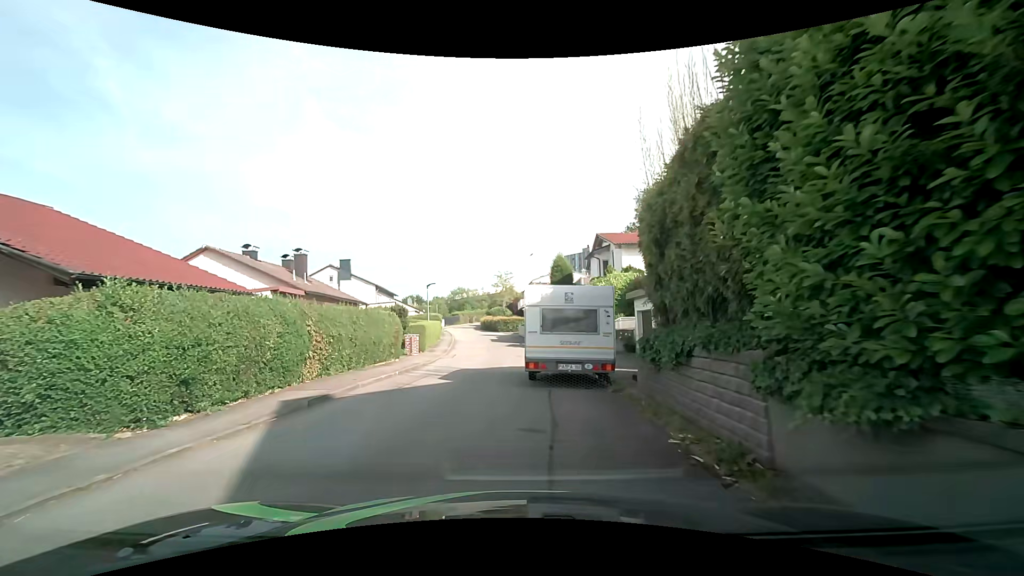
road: residential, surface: asphalt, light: Day
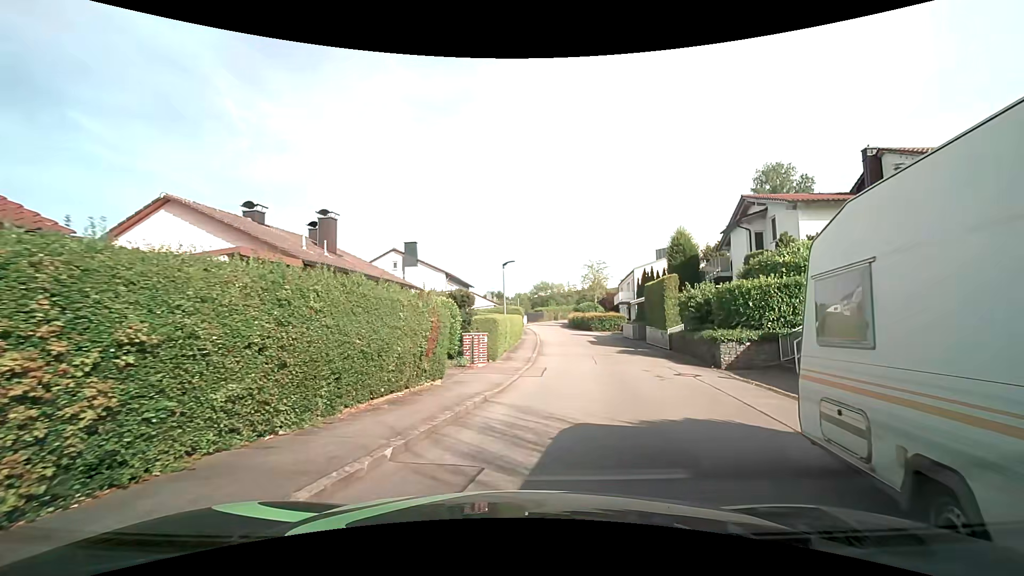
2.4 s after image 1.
(-1.5, +10.3) m; -11°
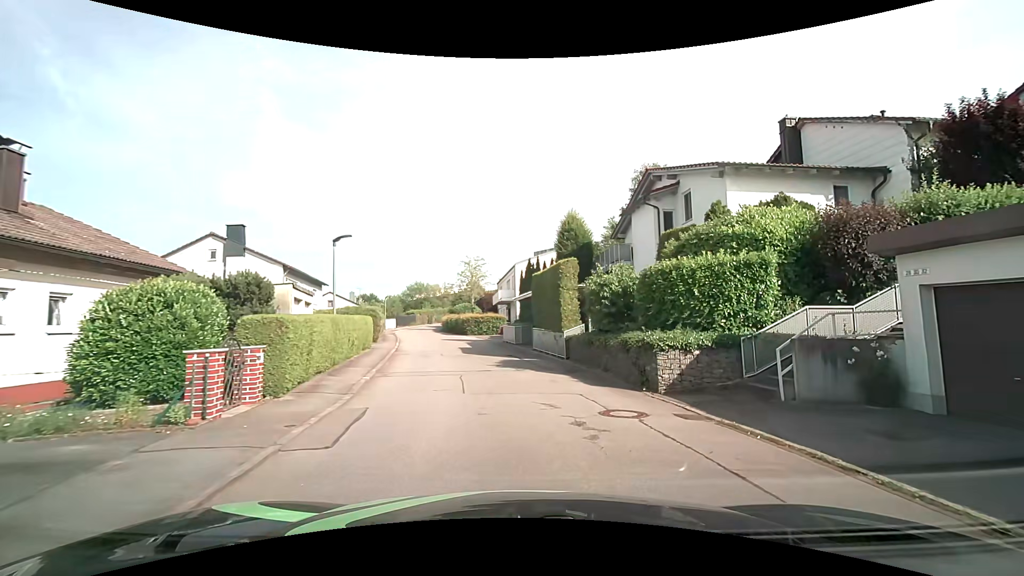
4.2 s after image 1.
(+0.9, +7.2) m; +14°
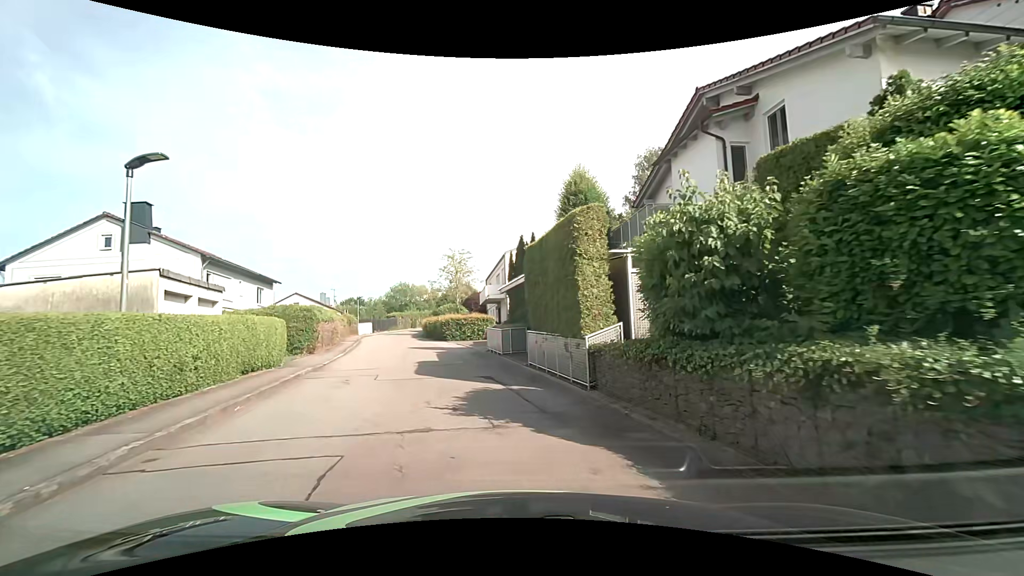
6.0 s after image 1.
(+0.2, +8.4) m; +1°
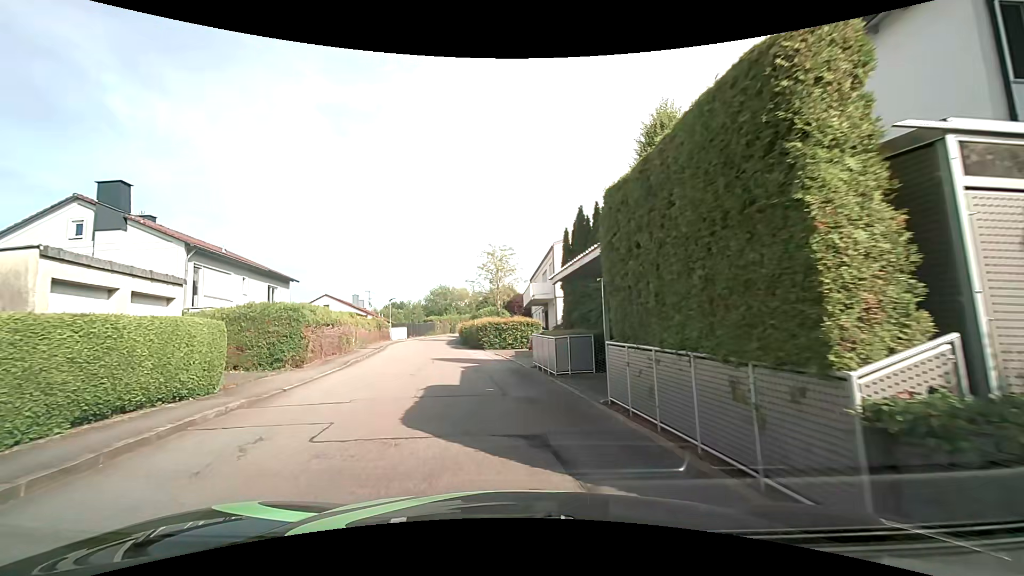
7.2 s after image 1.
(-0.3, +6.4) m; -5°
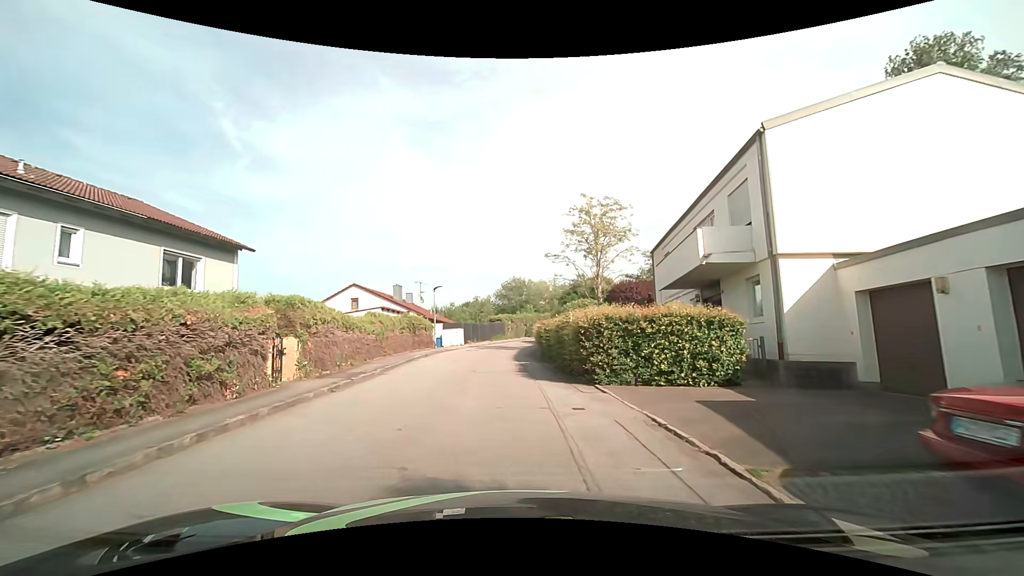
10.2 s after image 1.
(-1.5, +17.8) m; -9°
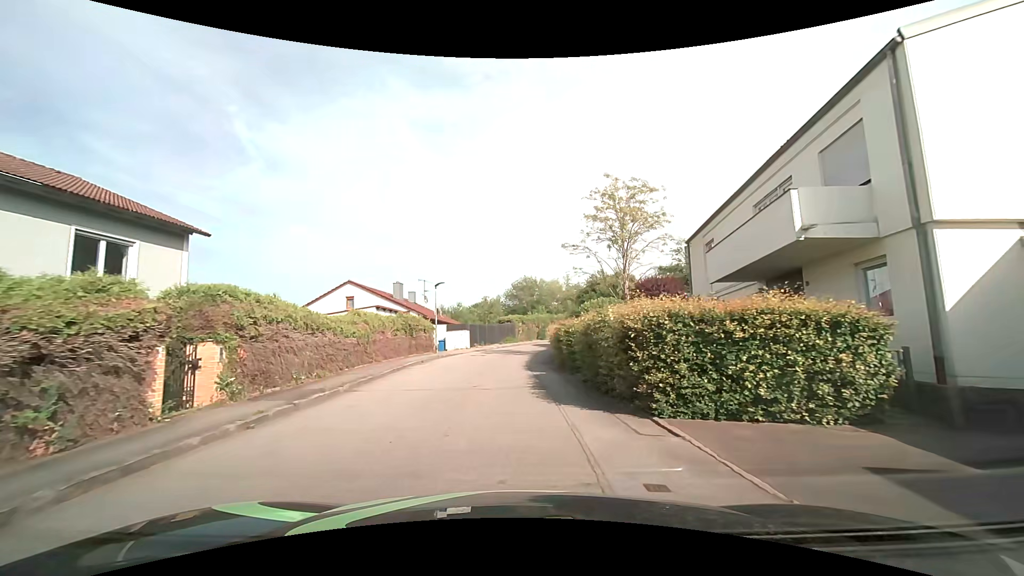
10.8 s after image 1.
(0.0, +4.1) m; -1°
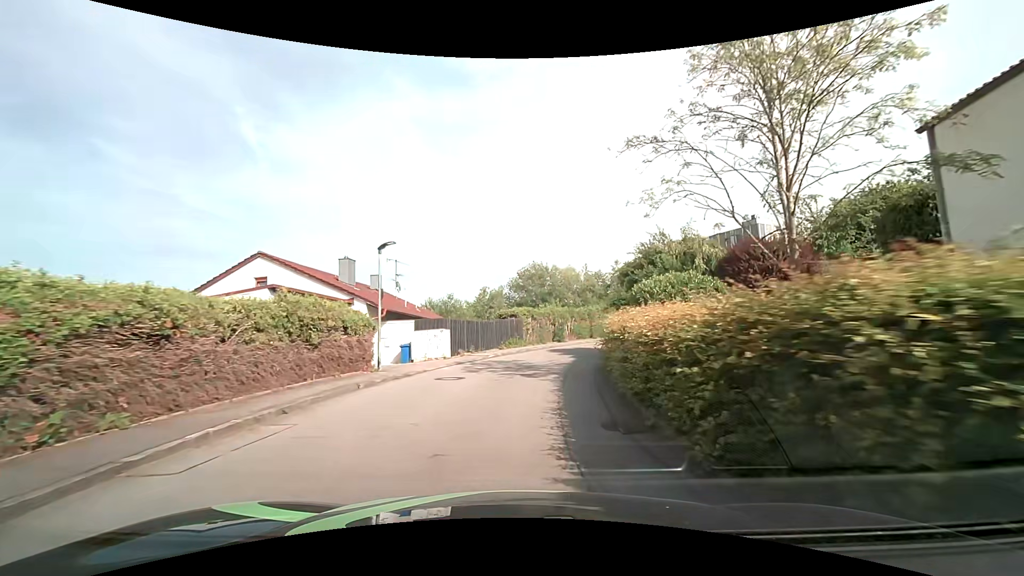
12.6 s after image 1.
(-0.1, +14.1) m; -1°
(0, +10) (+2, +20) (+5, +29) (+10, +38) (+17, +45) (+25, +50) (+35, +54) (+45, +54) (+54, +52) (+64, +49) m
